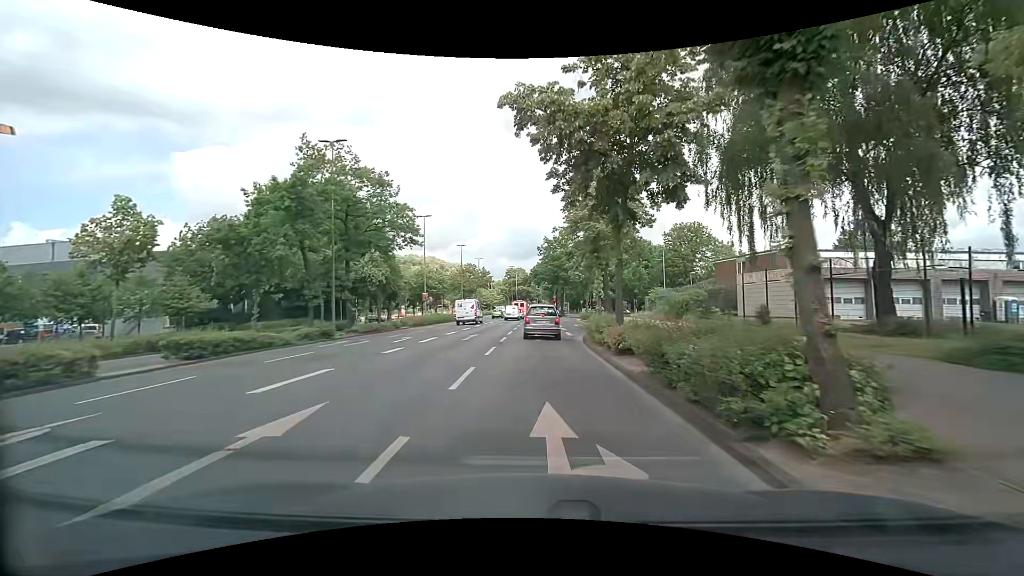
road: primary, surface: asphalt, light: Day
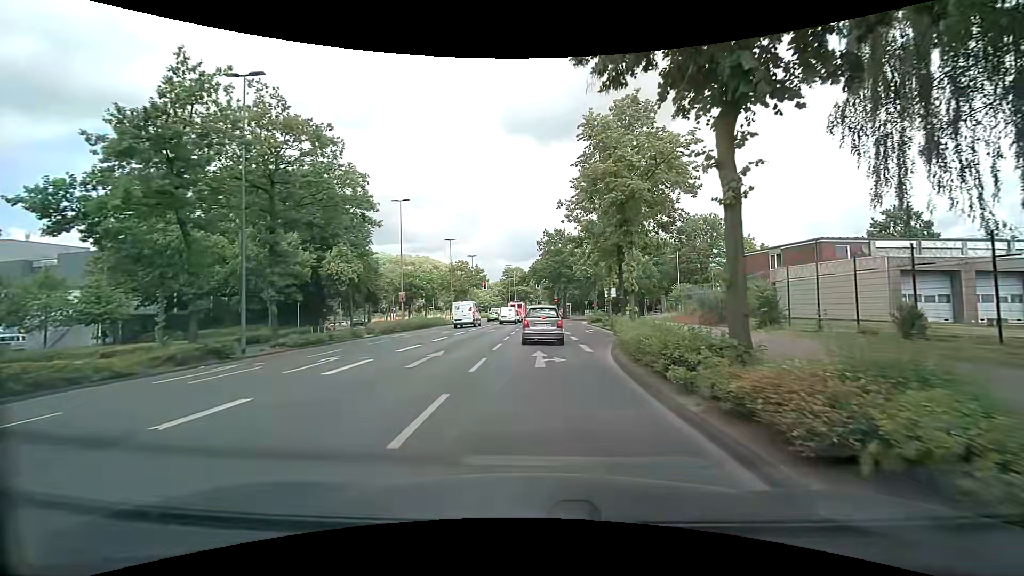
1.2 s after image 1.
(0.0, +9.2) m; +1°
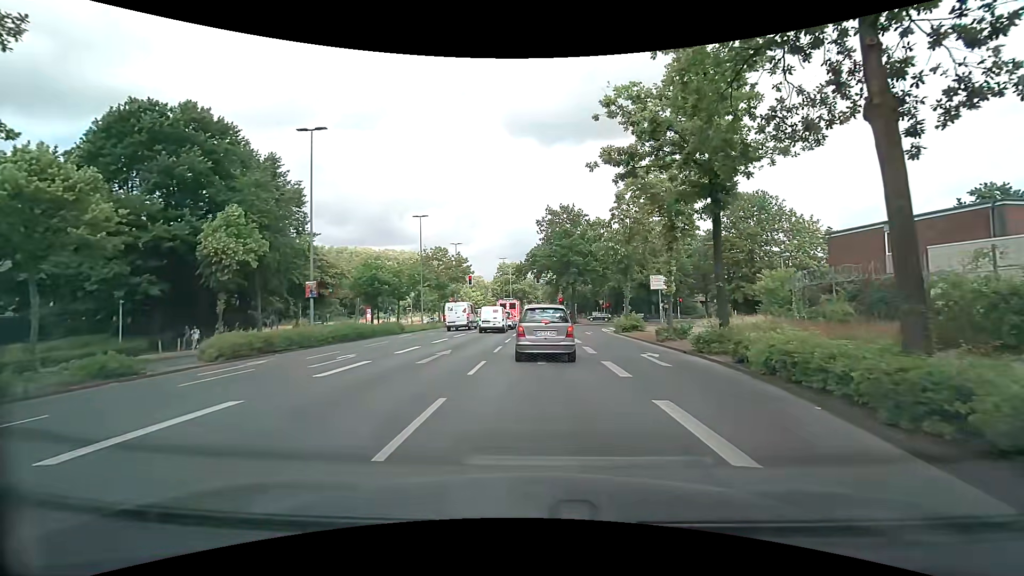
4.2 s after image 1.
(-0.3, +18.2) m; 0°
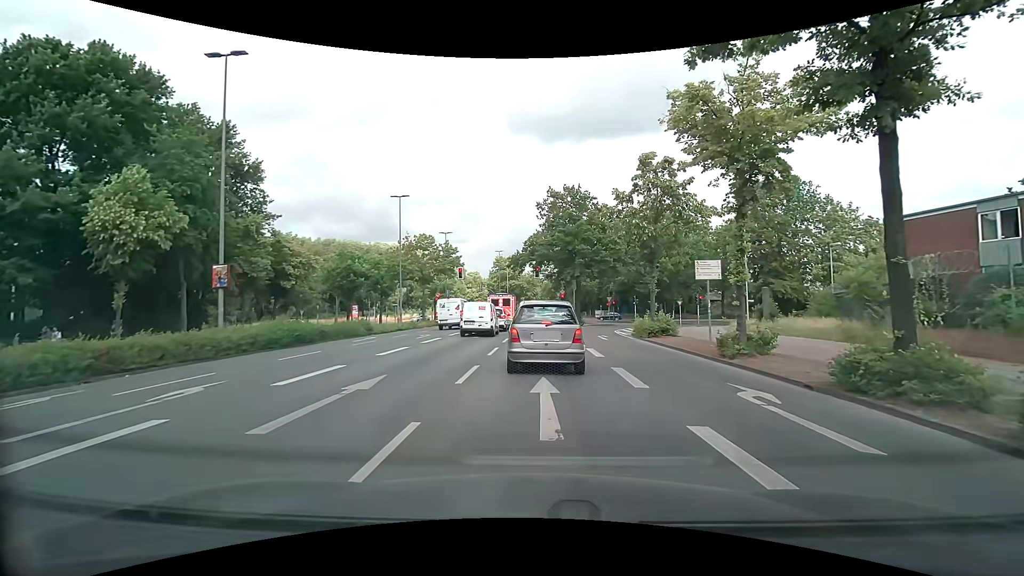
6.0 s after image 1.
(-0.1, +7.7) m; -1°
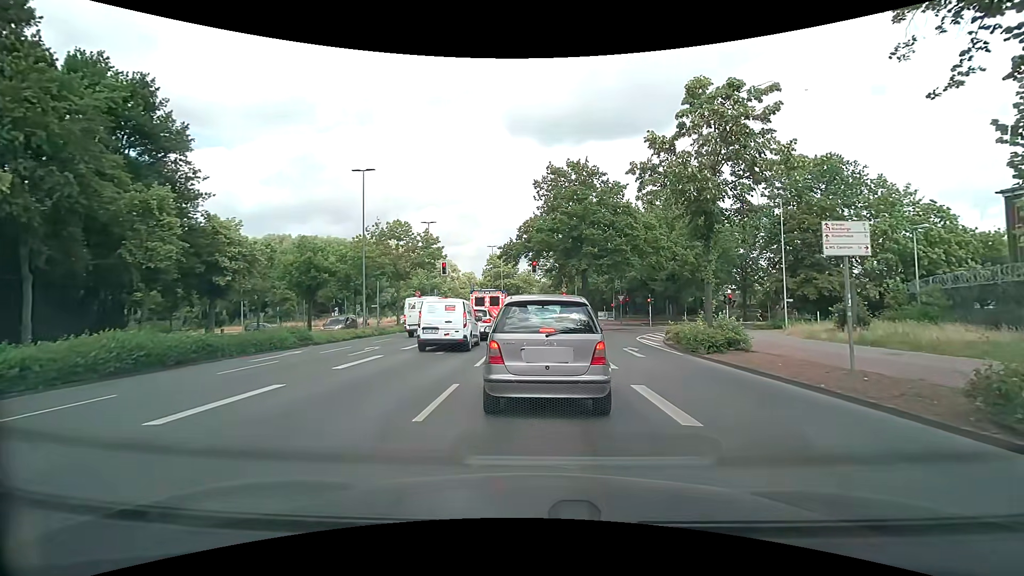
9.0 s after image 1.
(+0.1, +8.7) m; +1°
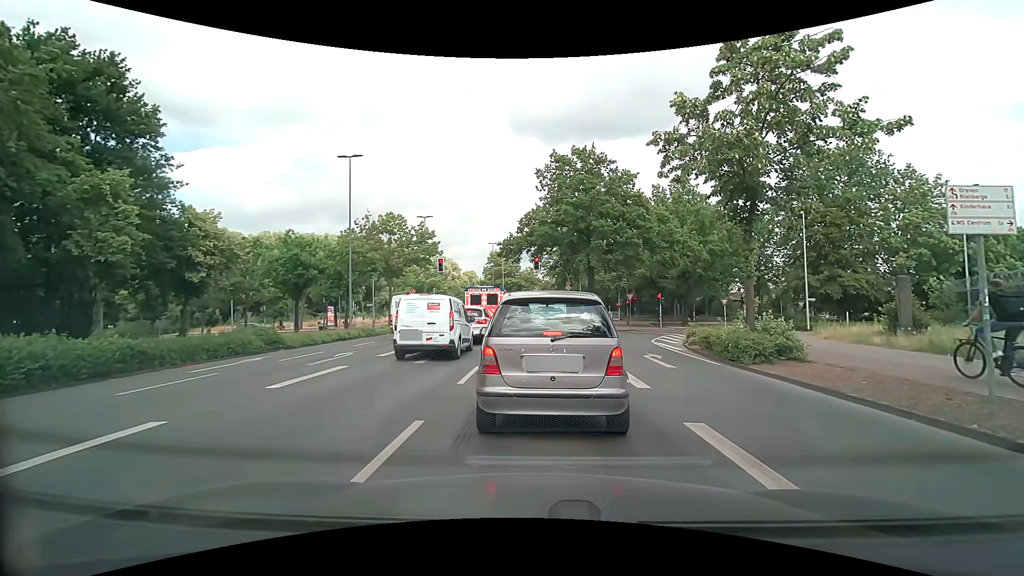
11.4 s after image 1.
(0.0, +3.0) m; -1°
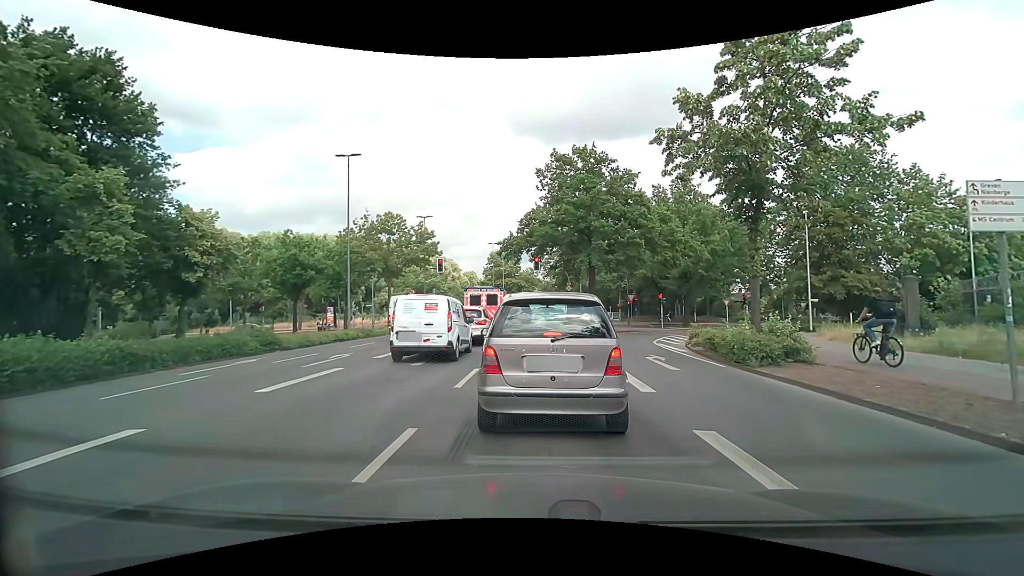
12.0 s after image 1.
(0.0, +0.4) m; 0°
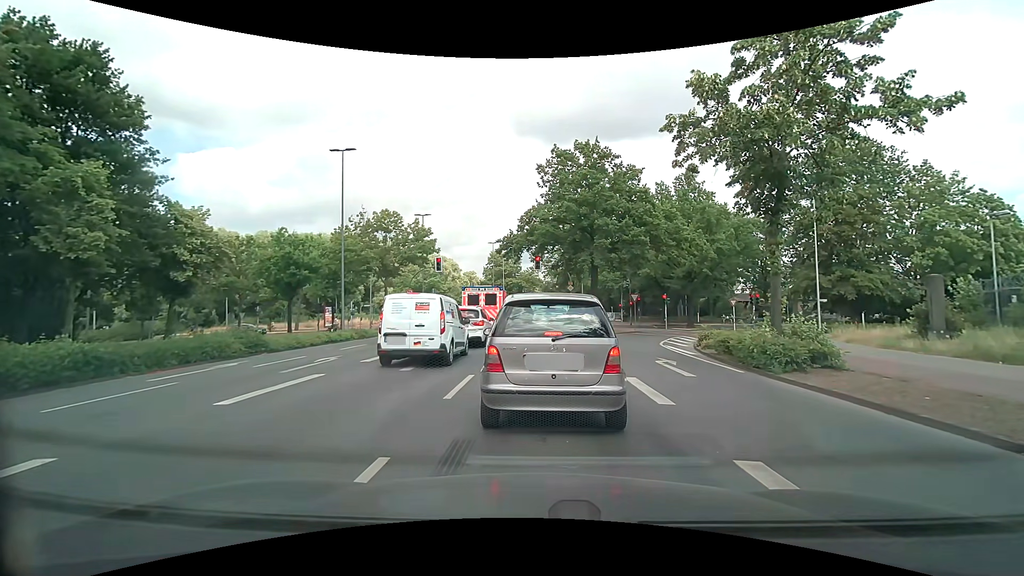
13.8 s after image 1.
(0.0, +1.1) m; 0°
